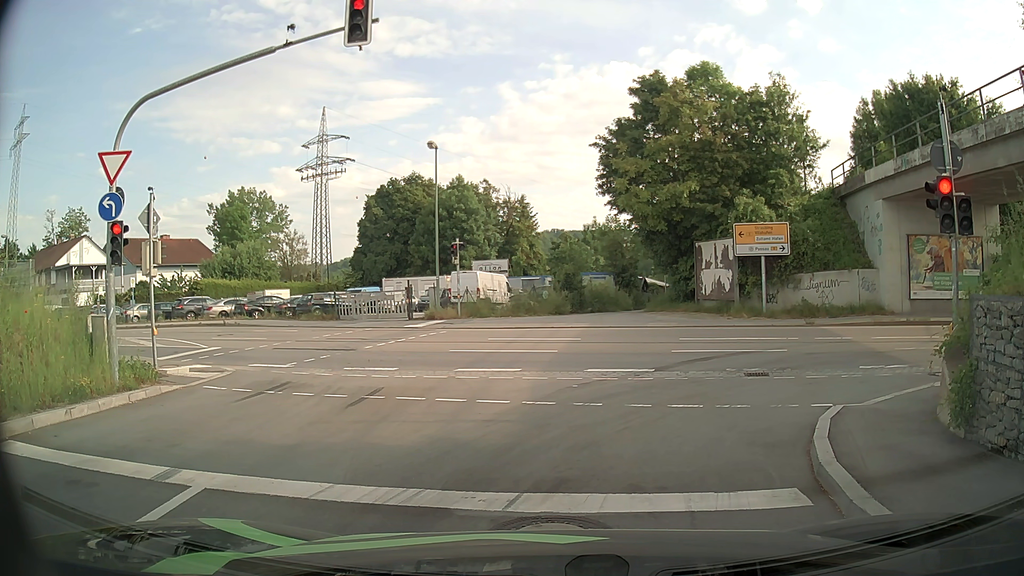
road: primary_link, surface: asphalt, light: Day
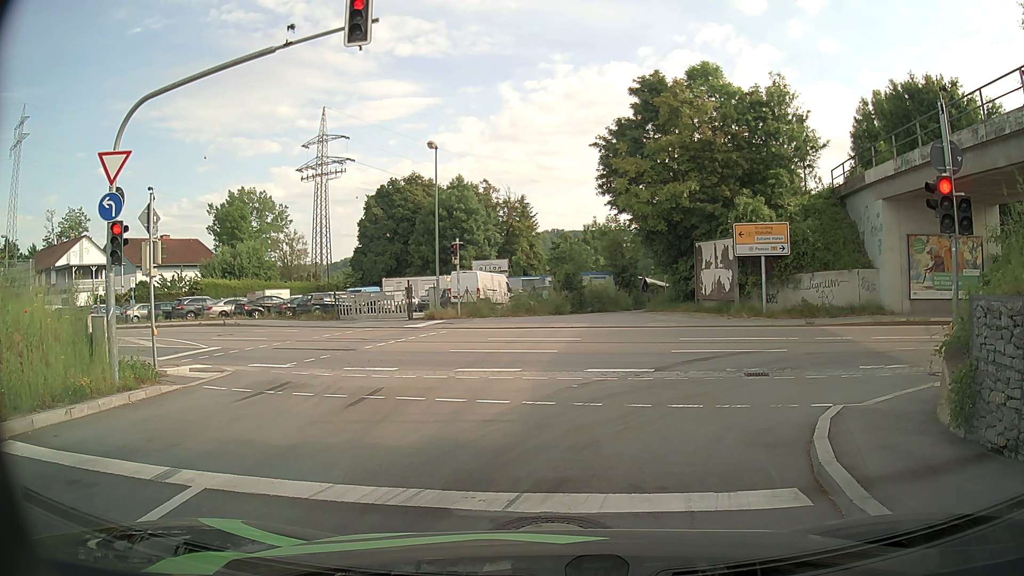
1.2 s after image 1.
(0.0, 0.0) m; 0°
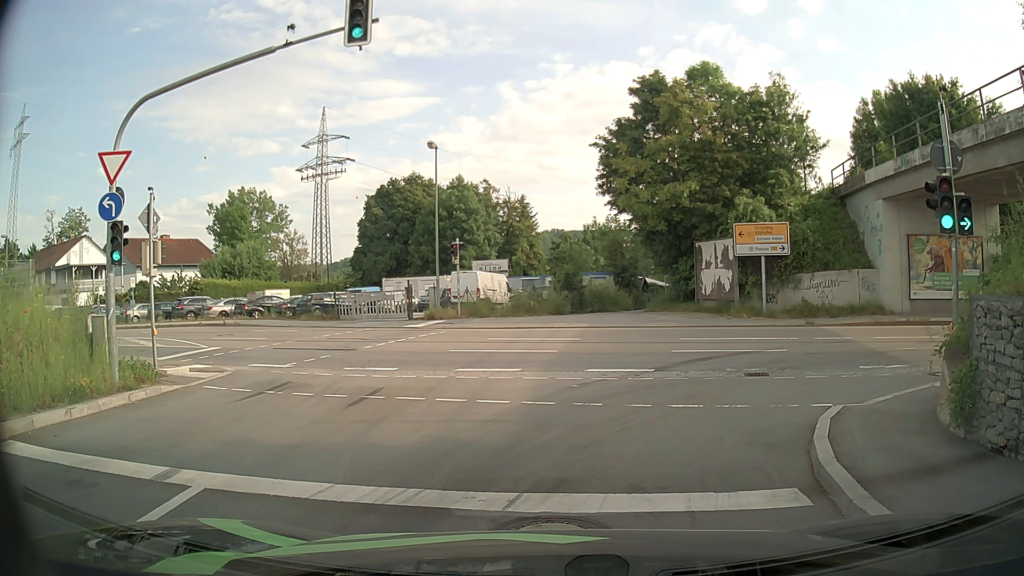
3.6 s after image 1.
(0.0, 0.0) m; 0°
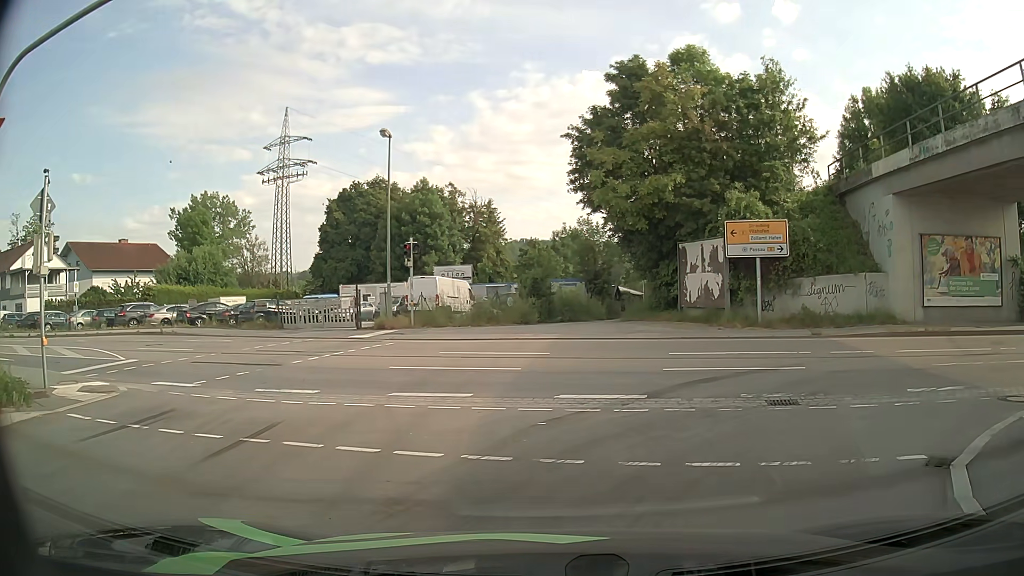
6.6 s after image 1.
(0.0, +3.6) m; +3°
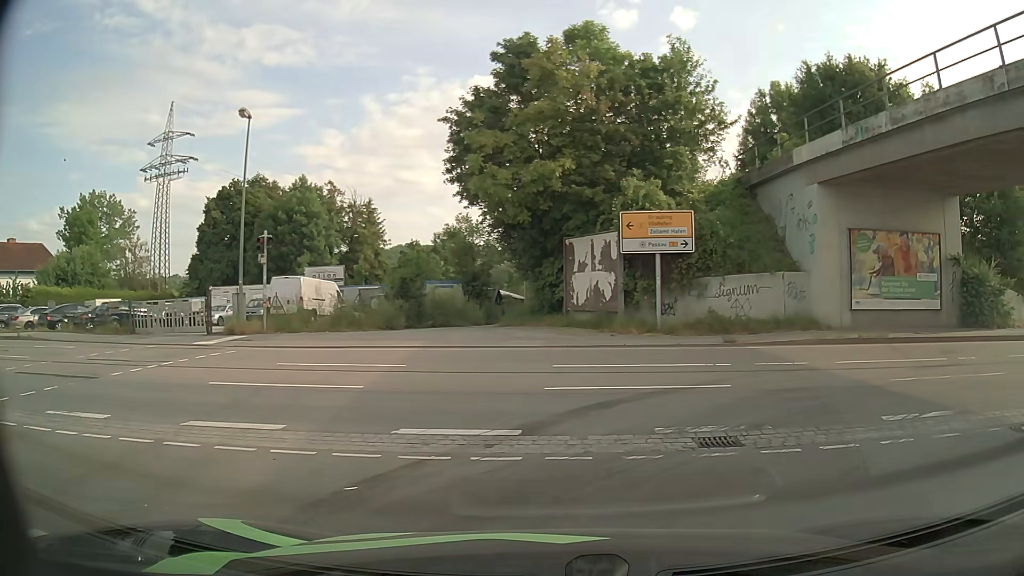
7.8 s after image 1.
(+0.2, +3.4) m; +10°
